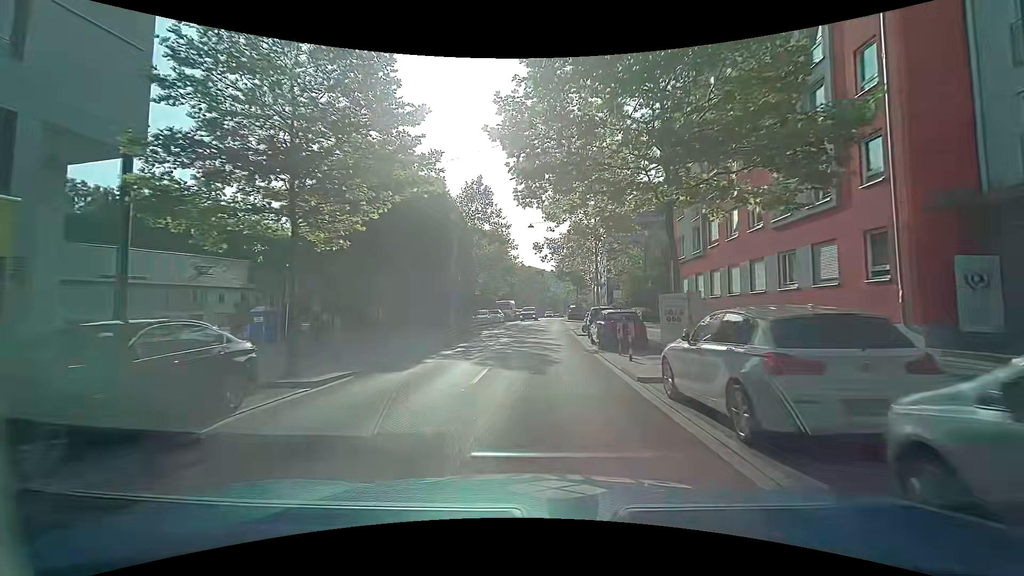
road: secondary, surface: asphalt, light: Day
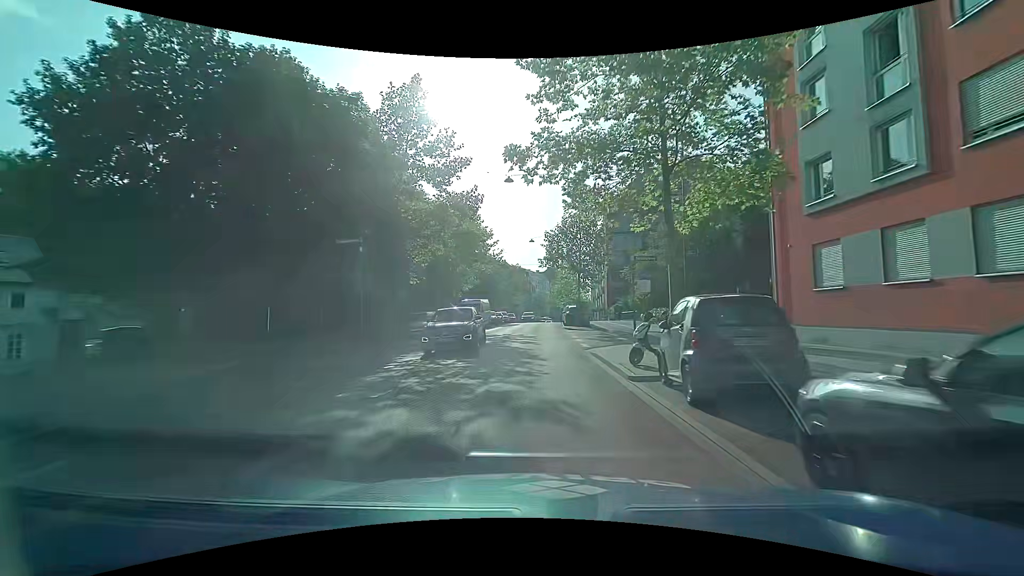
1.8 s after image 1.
(+0.4, +18.0) m; +2°
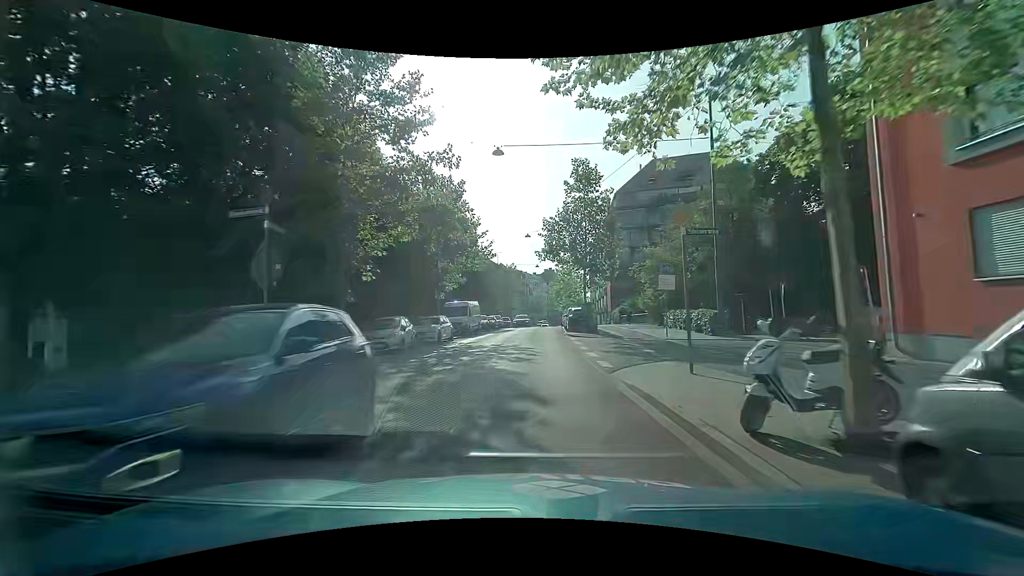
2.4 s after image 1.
(+0.1, +6.2) m; +1°
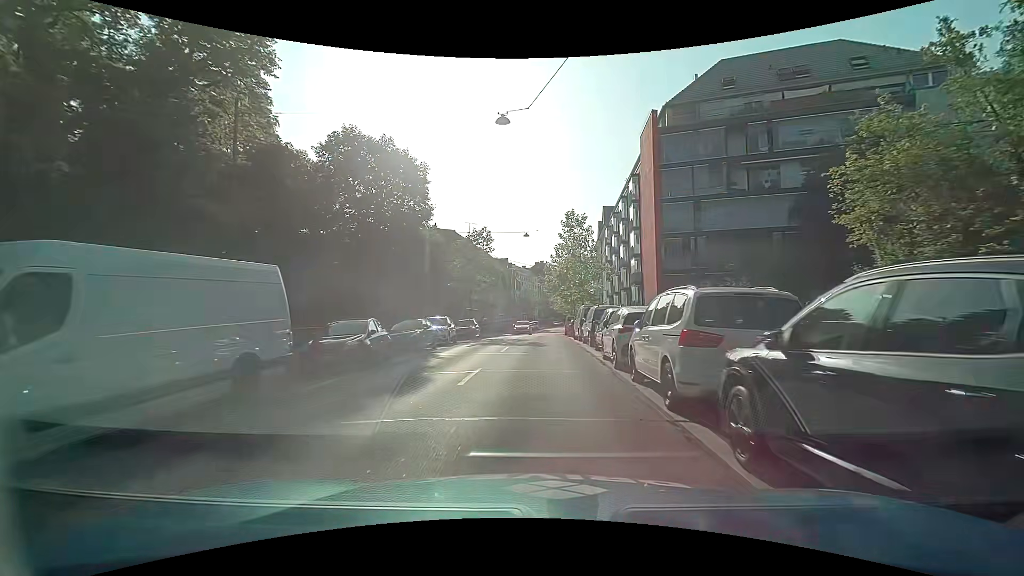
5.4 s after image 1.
(+0.3, +30.2) m; +1°
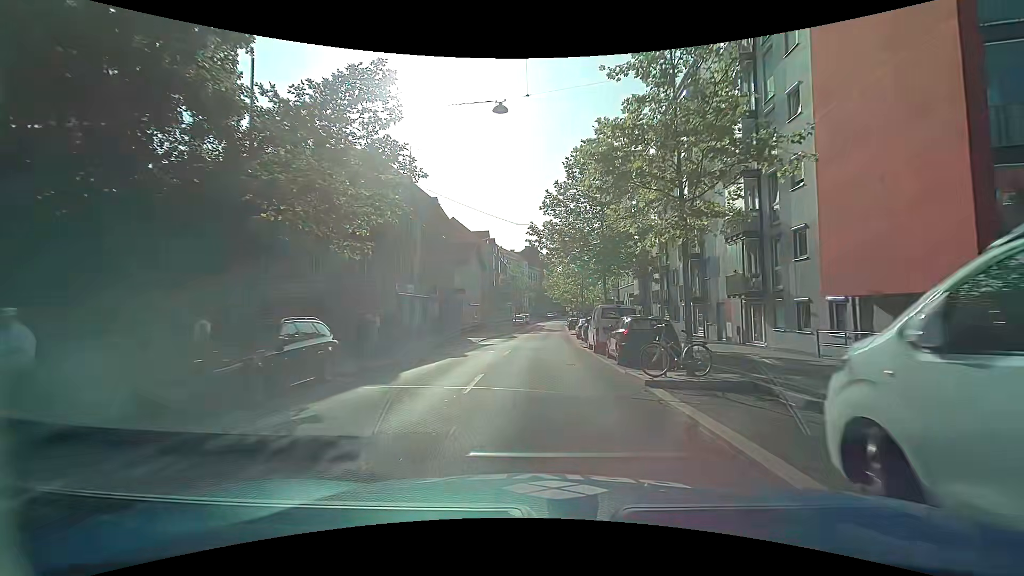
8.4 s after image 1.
(+0.4, +27.7) m; +2°
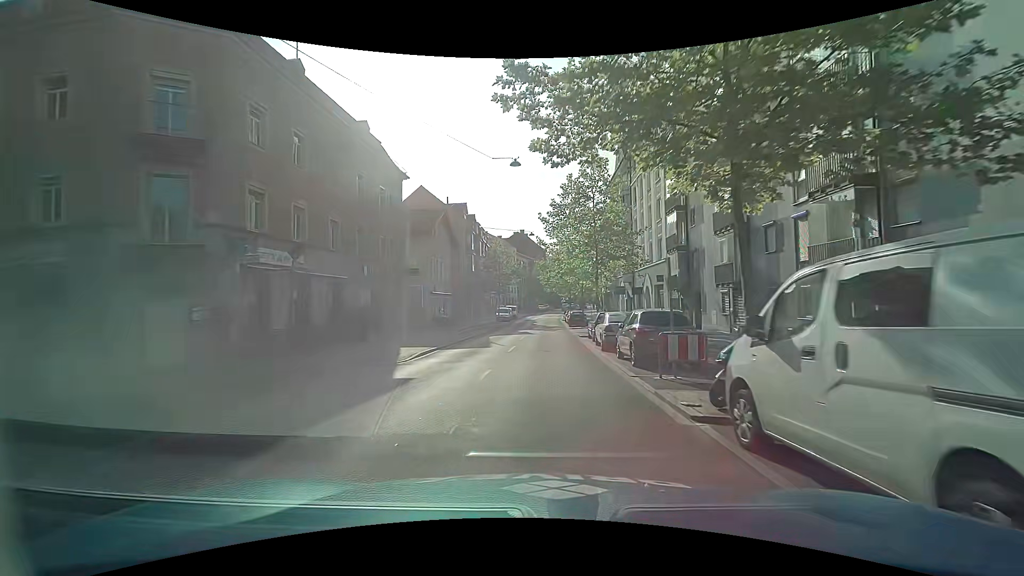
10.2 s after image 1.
(0.0, +17.0) m; +1°
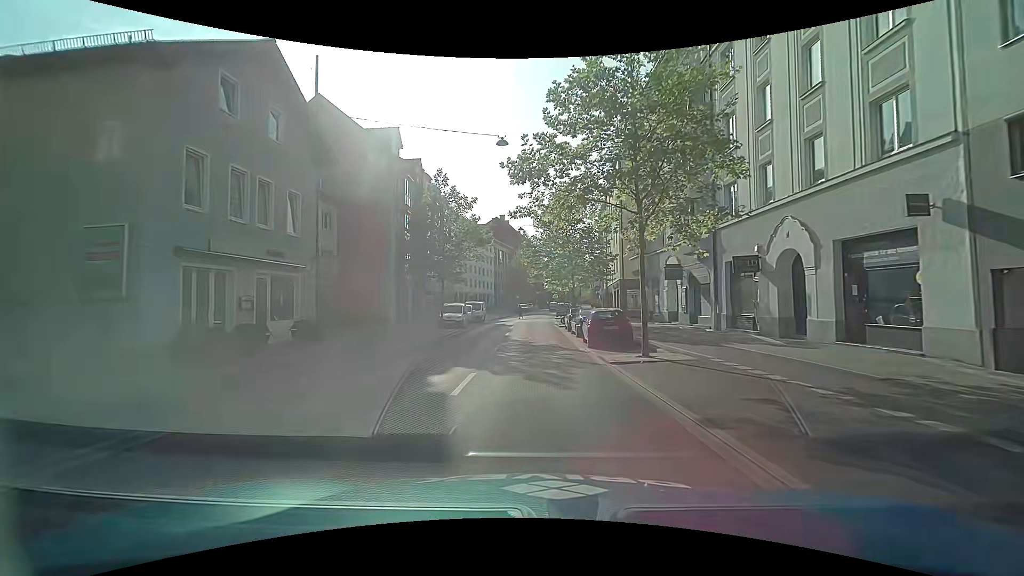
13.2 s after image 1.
(+0.5, +28.4) m; +1°
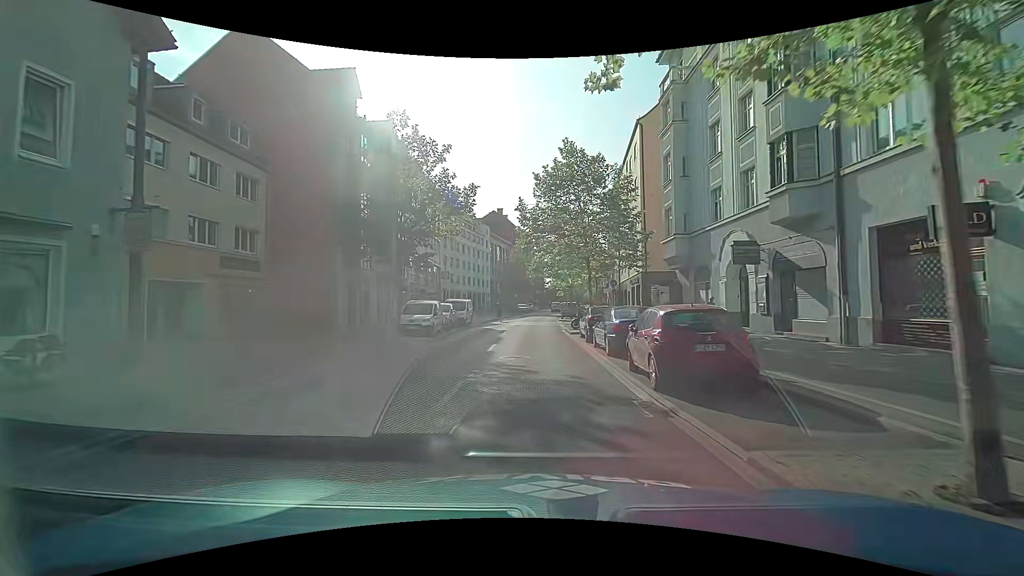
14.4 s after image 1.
(+0.1, +10.4) m; +1°
